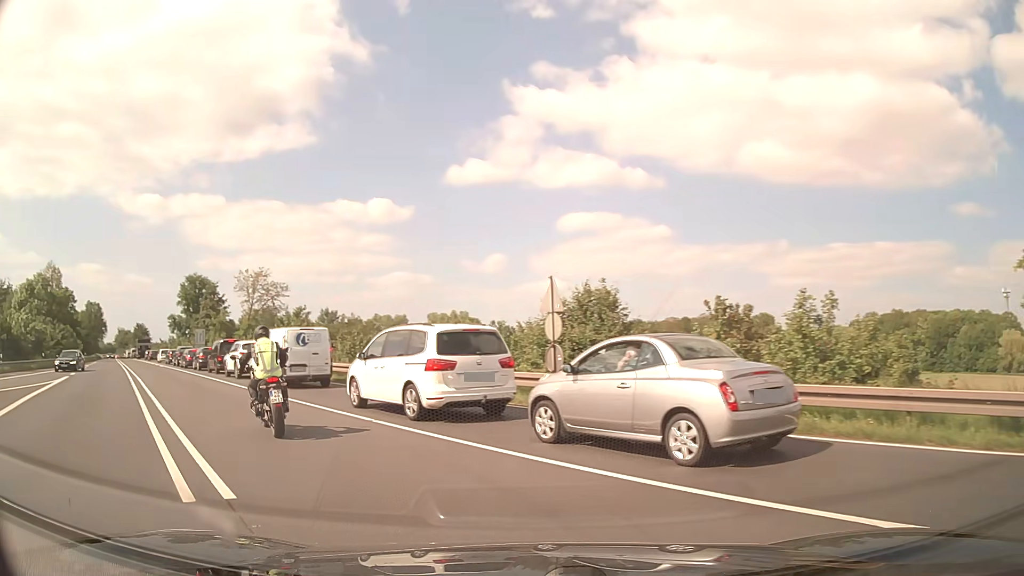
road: primary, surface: asphalt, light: Day
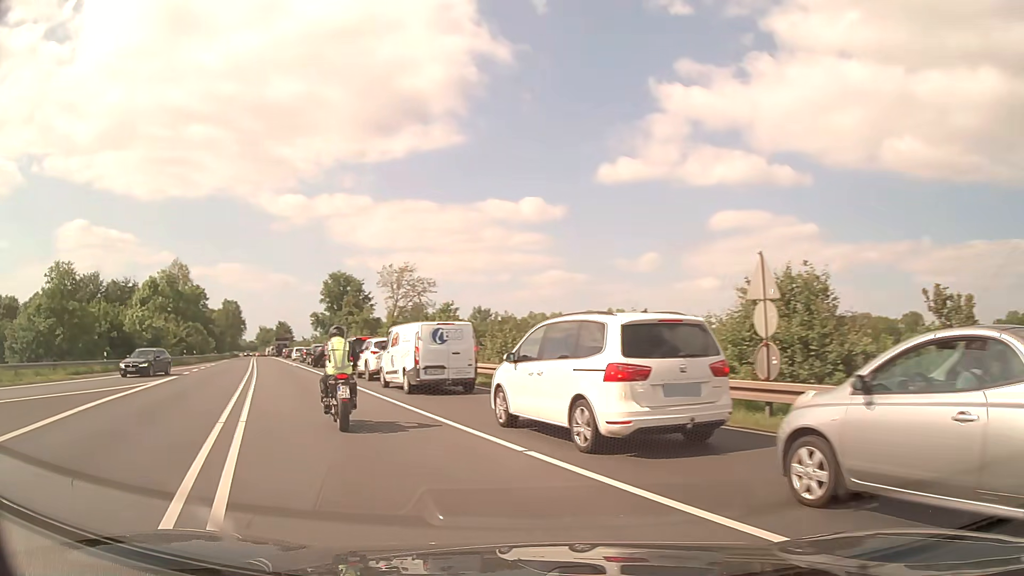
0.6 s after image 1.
(-0.5, +3.9) m; -13°
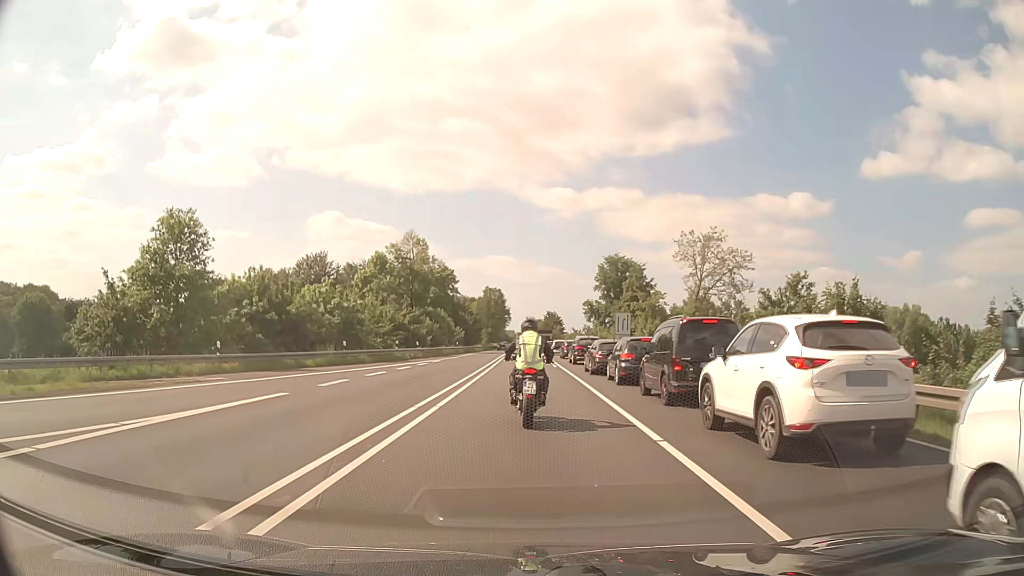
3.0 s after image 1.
(-5.2, +18.6) m; -23°
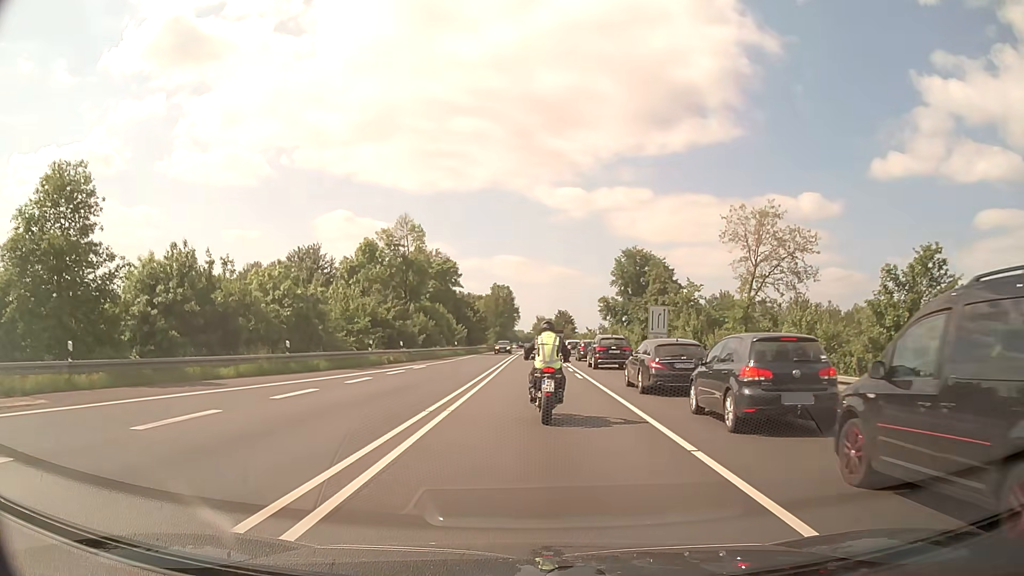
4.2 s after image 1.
(-0.1, +11.0) m; -1°
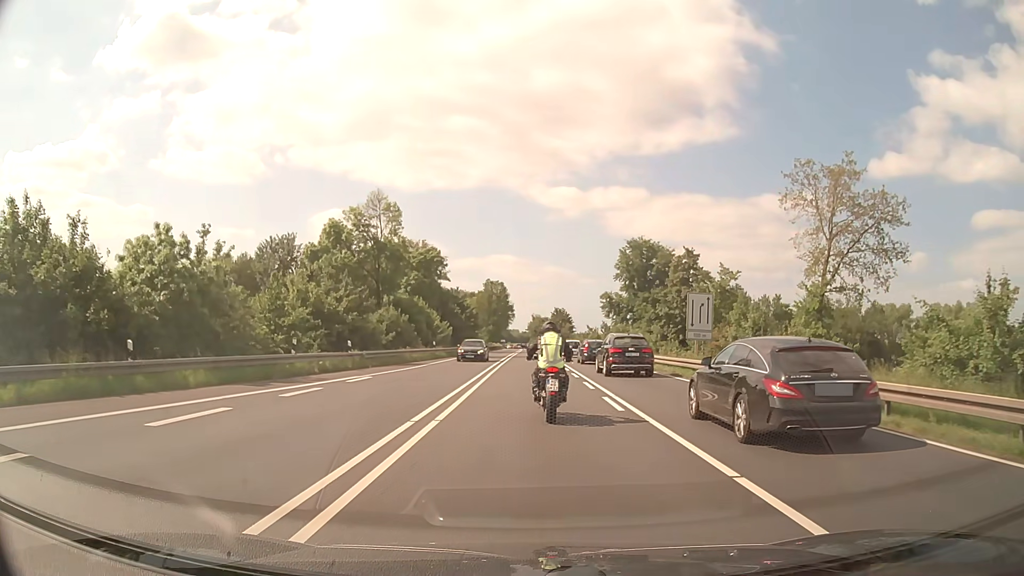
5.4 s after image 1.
(0.0, +11.8) m; 0°
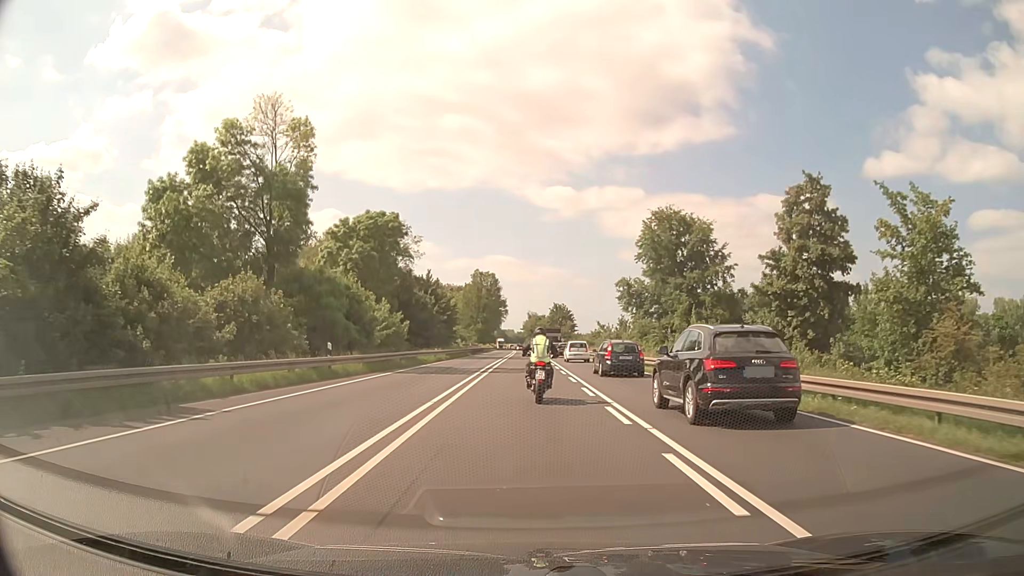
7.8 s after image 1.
(+0.2, +26.5) m; 0°
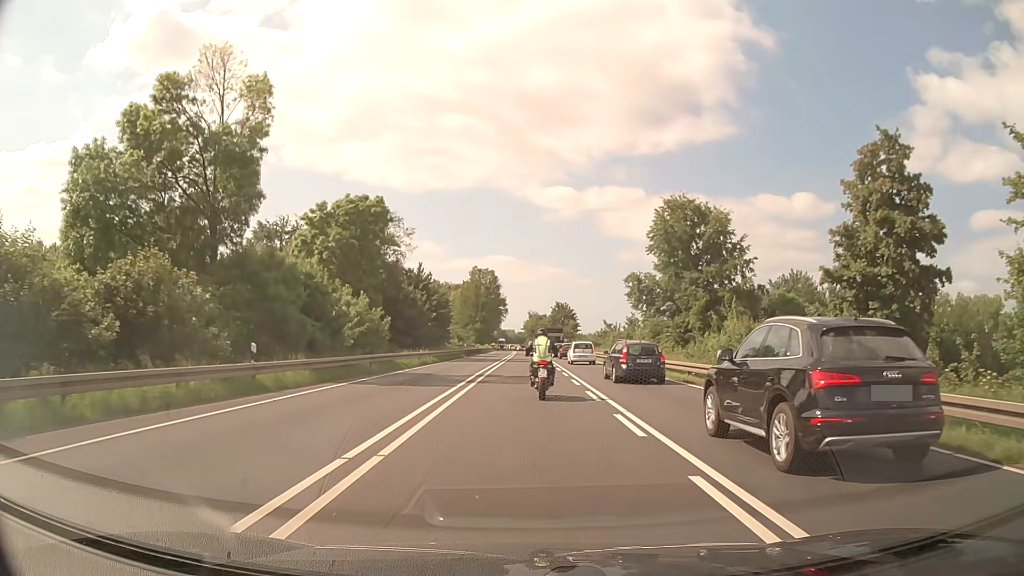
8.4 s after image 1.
(0.0, +7.4) m; 0°
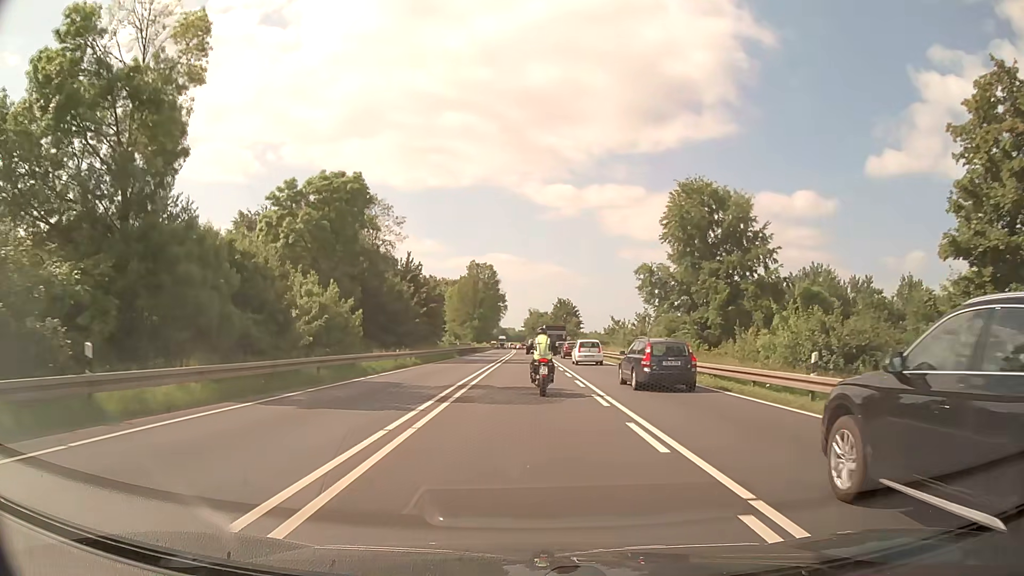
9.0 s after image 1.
(0.0, +7.7) m; 0°
(0, +10) (0, +20) (0, +30) (0, +40) (0, +50) (0, +60) (0, +70) (0, +80) (0, +90) (0, +100) m
